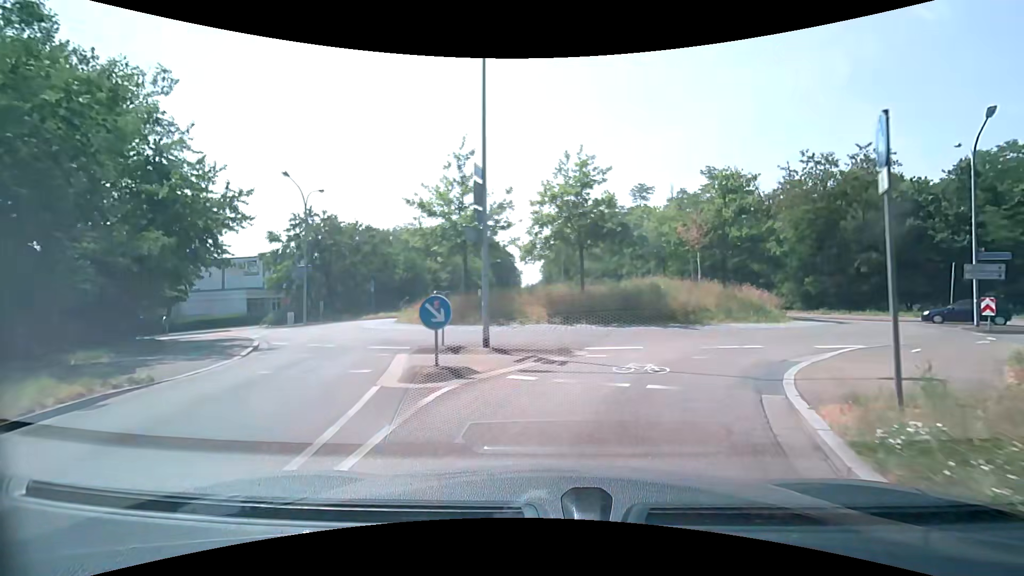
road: secondary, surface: asphalt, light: Day
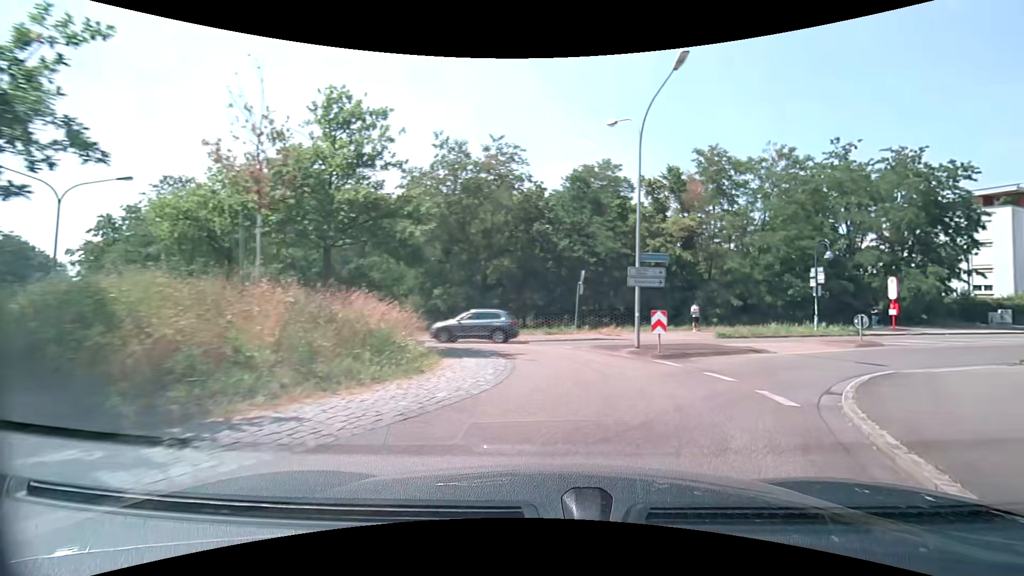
(+4.1, +14.1) m; +39°
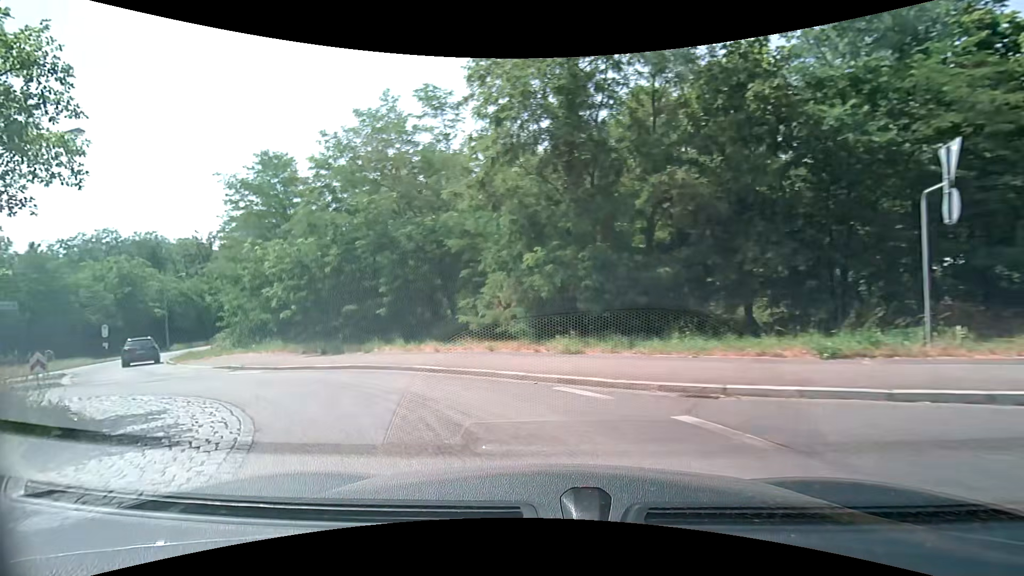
(+1.7, +17.9) m; -14°
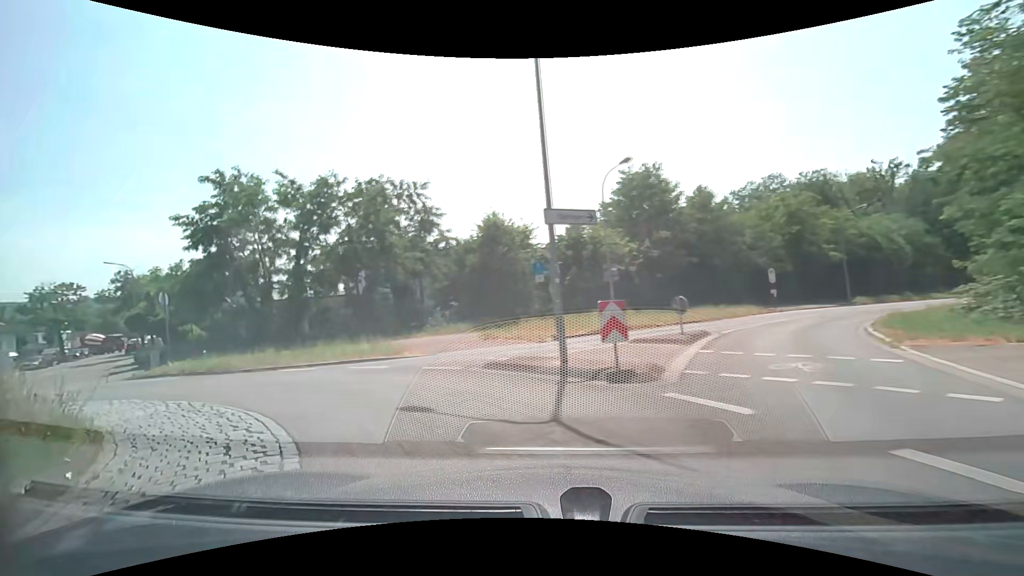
(-9.8, +13.9) m; -68°
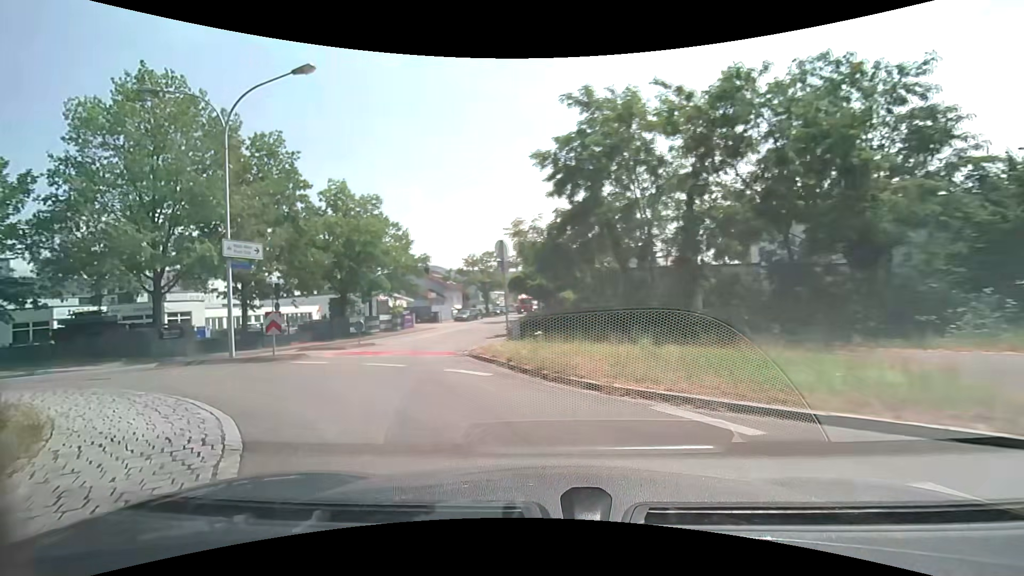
(-4.3, +10.0) m; -45°
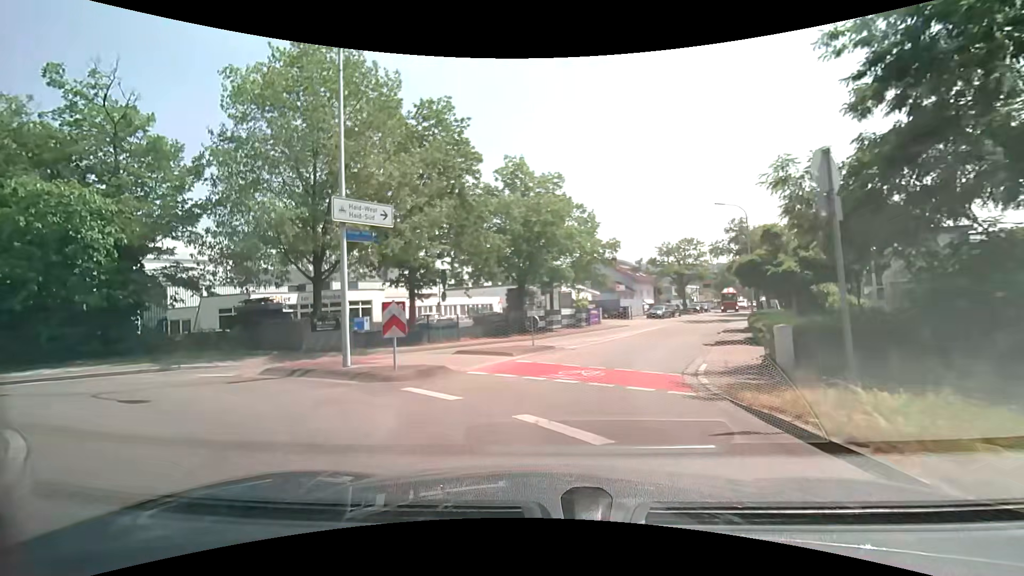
(-1.6, +7.3) m; -23°
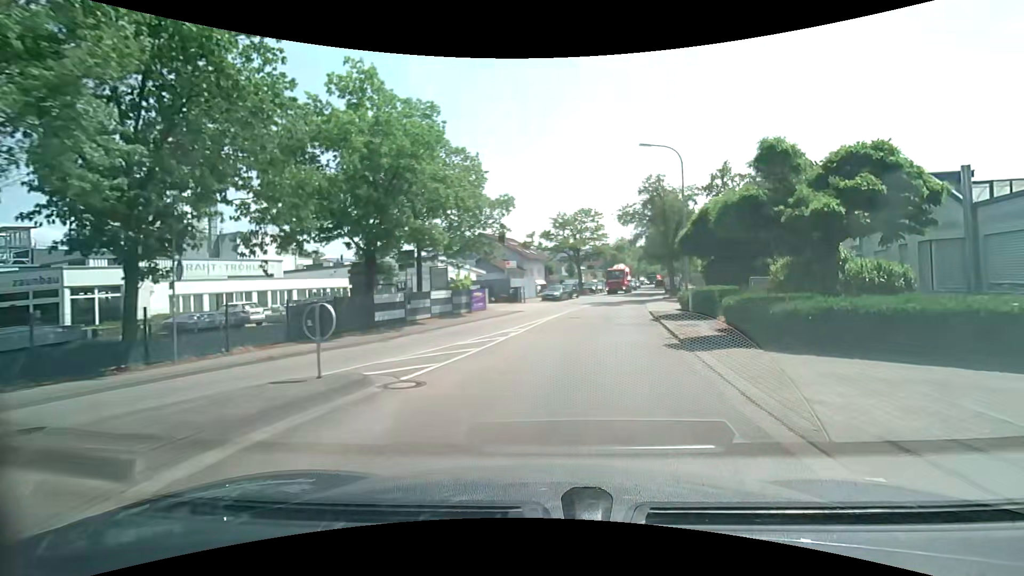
(+0.4, +12.3) m; +10°
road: unclassified
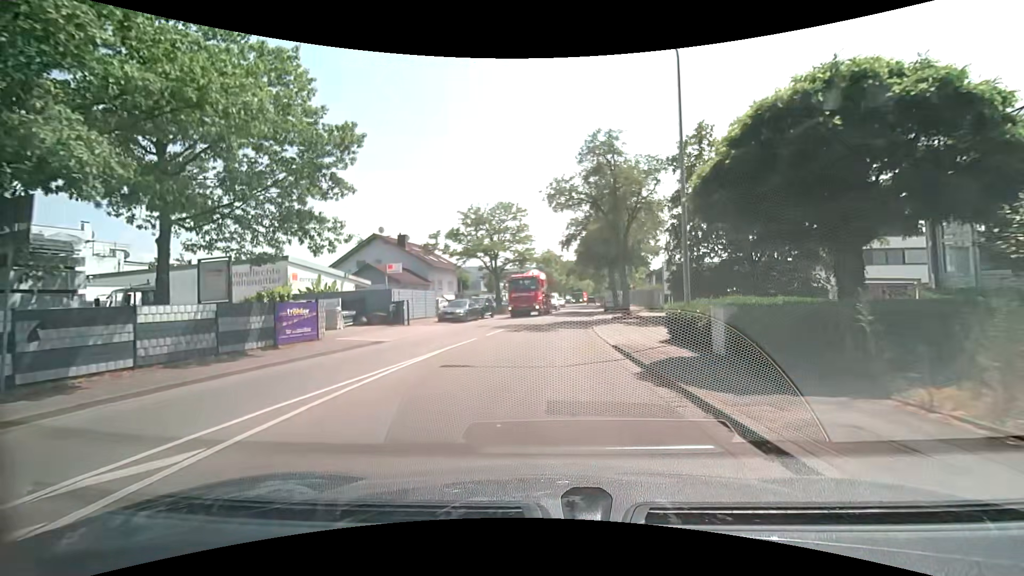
(+1.6, +14.6) m; +10°
(0, +10) (0, +20) (+1, +30) (+2, +40) (+3, +50) (+4, +60) (+5, +70) (+6, +80) (+7, +90) (+8, +100) m
